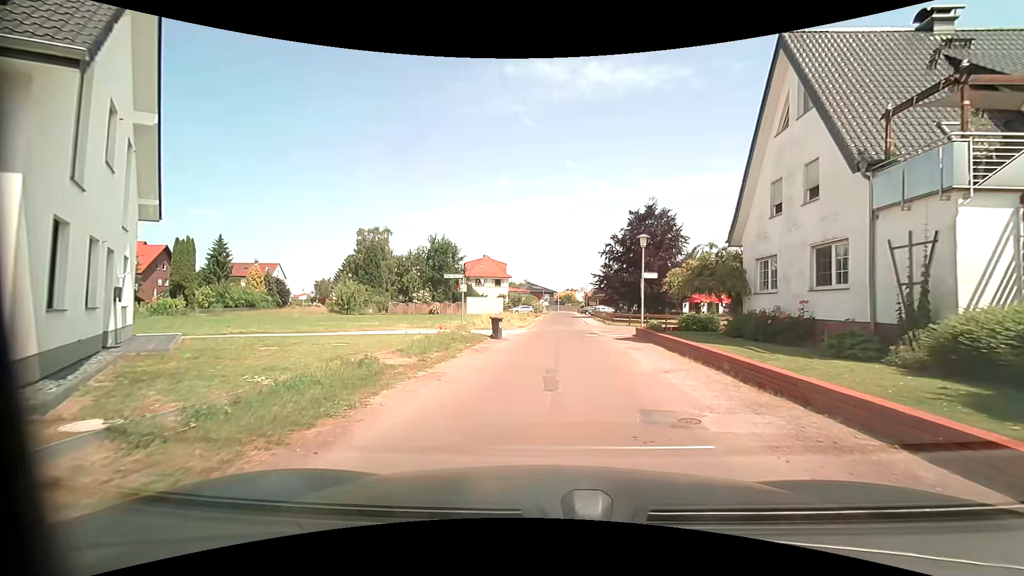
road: residential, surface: asphalt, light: Day
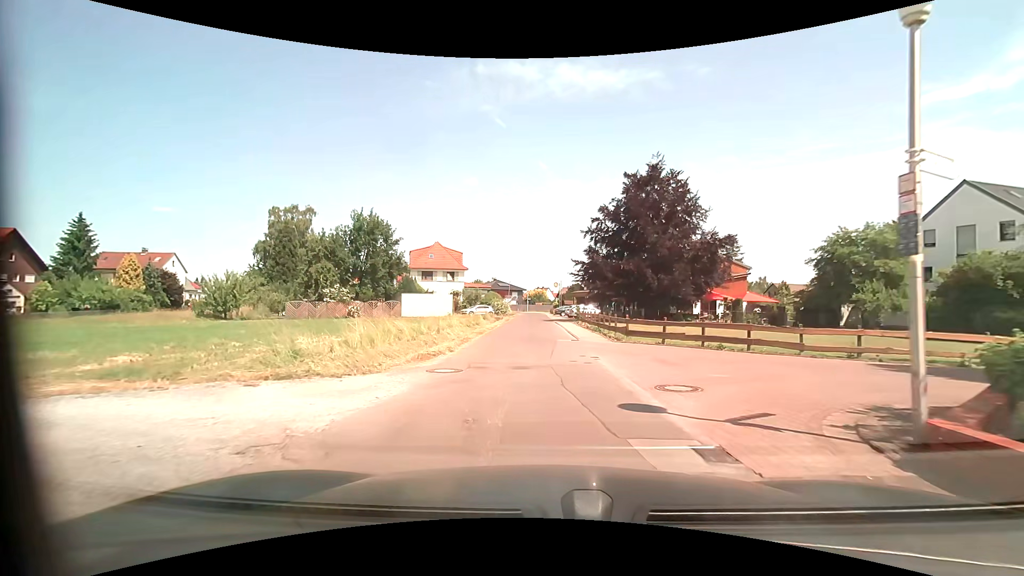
(+0.6, +19.6) m; +3°
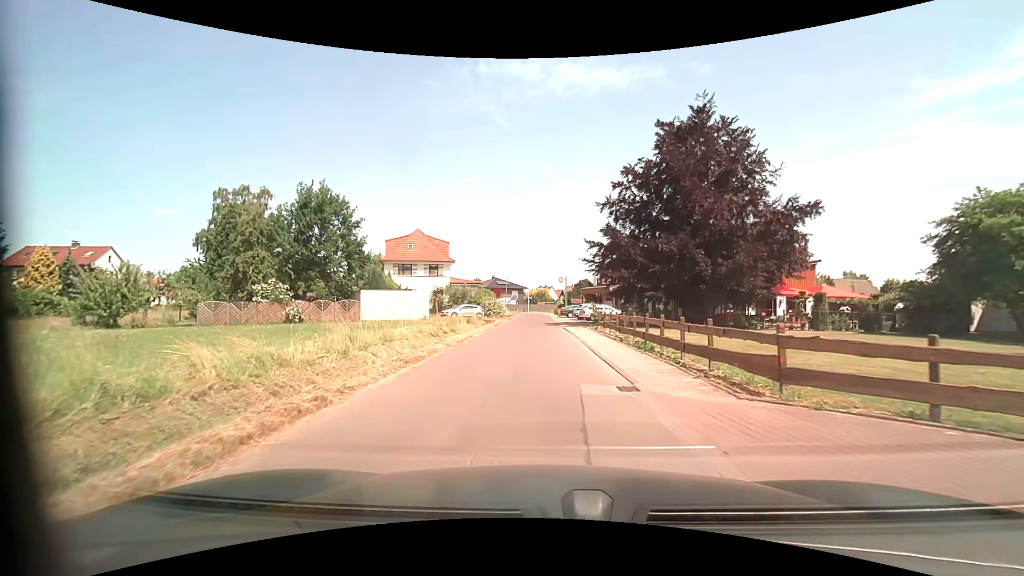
(0.0, +12.9) m; 0°
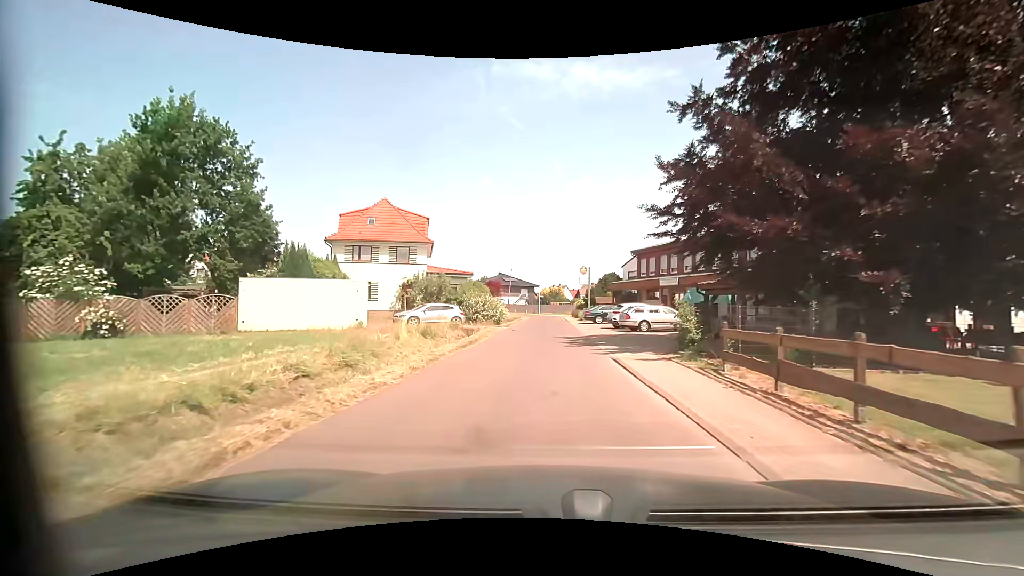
(-0.3, +18.4) m; -2°
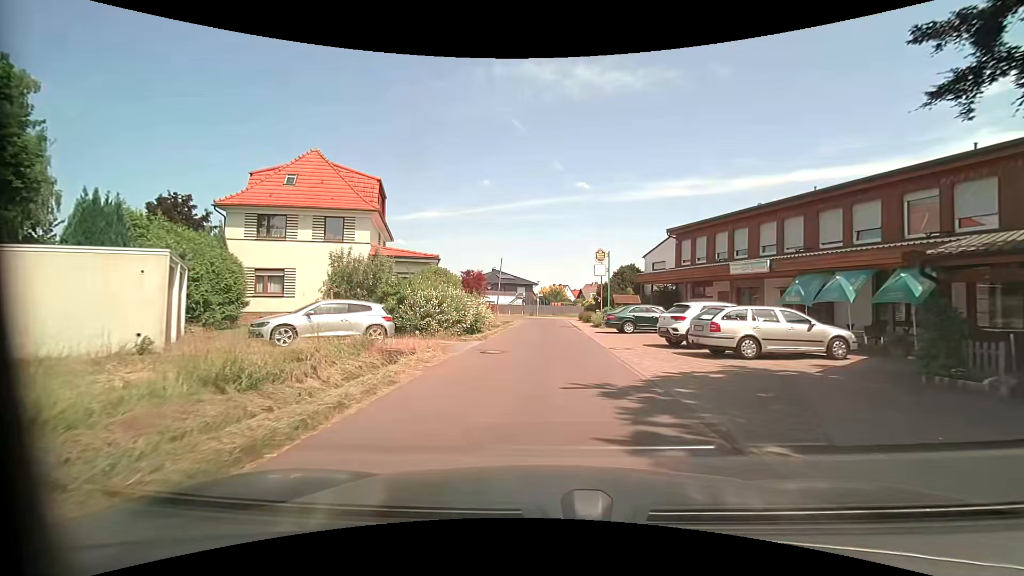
(0.0, +14.1) m; 0°
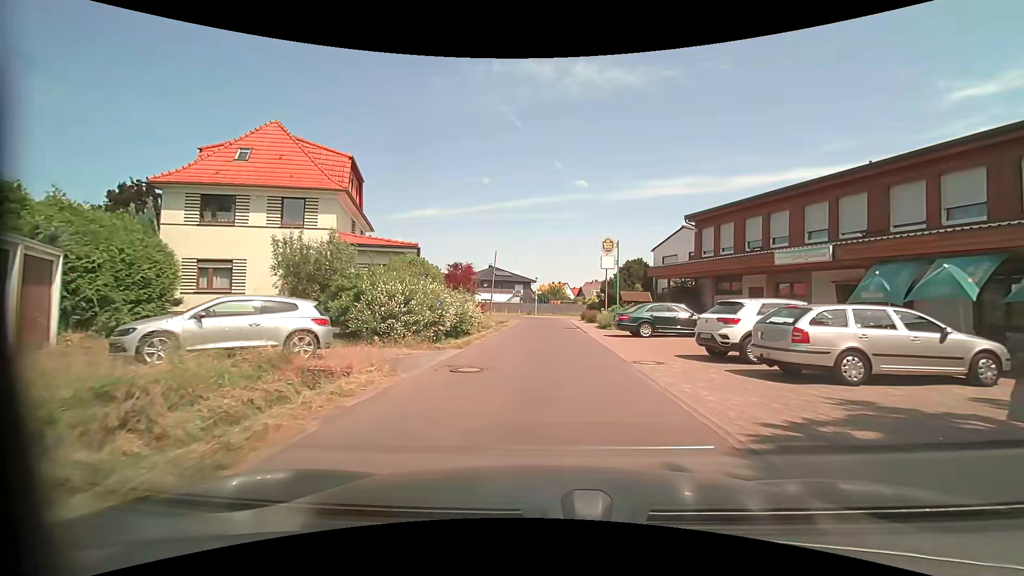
(0.0, +4.6) m; +1°
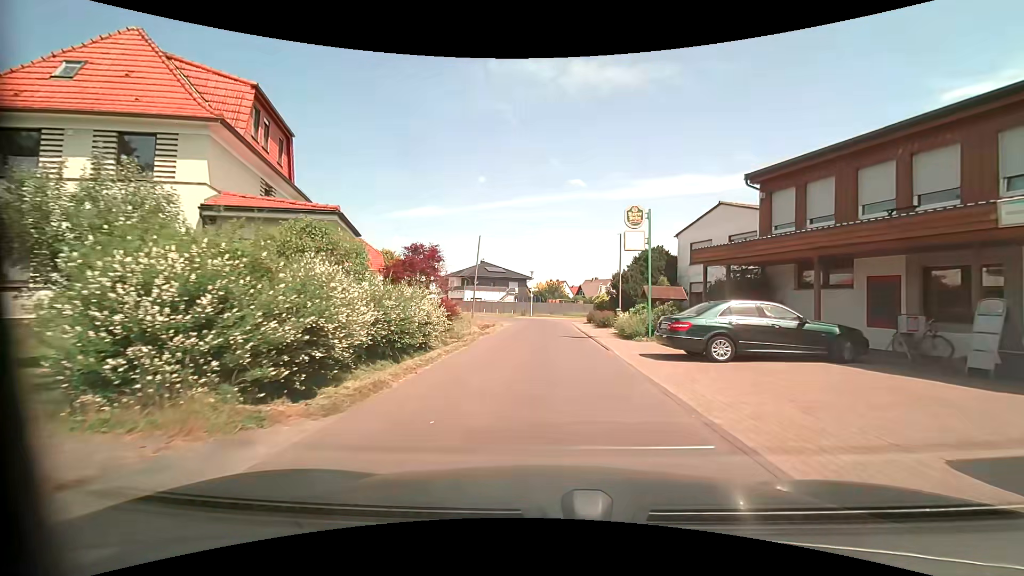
(0.0, +9.3) m; 0°
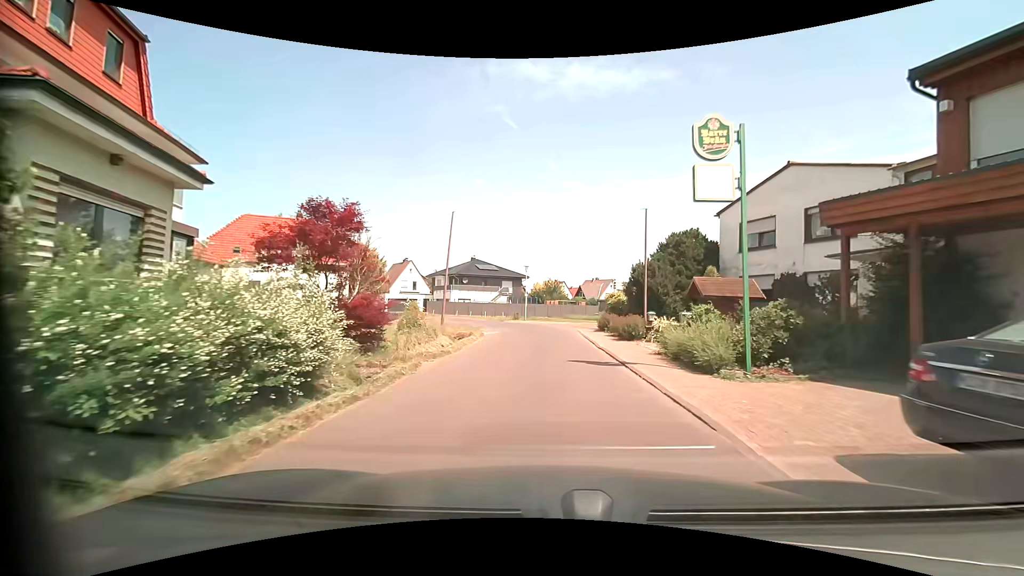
(0.0, +9.3) m; +1°
(0, +10) (0, +20) (-1, +30) (-4, +40) (-8, +49) (-14, +57) (-19, +65) (-25, +73) (-31, +81) (-37, +90) m
